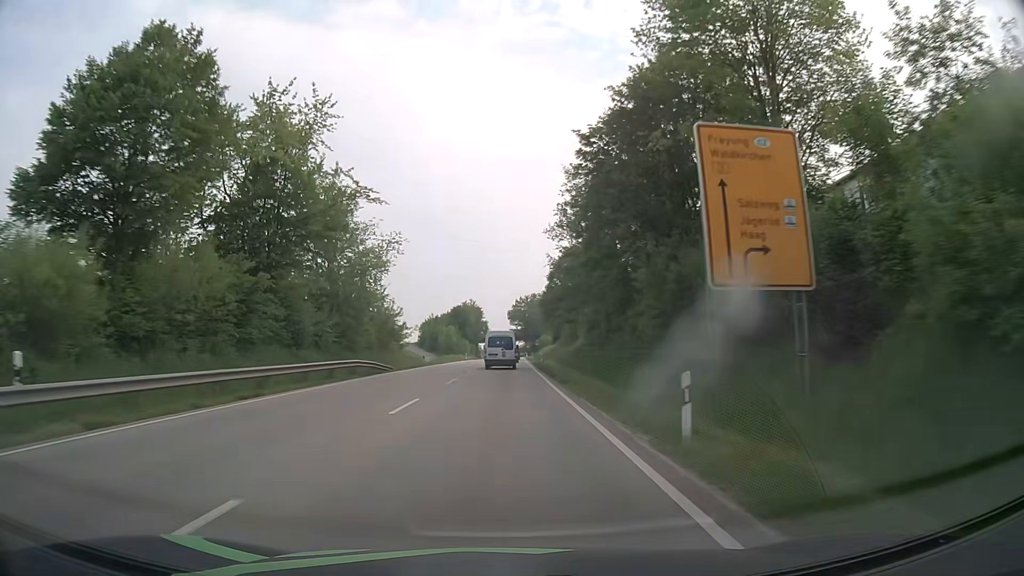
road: primary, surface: asphalt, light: Day
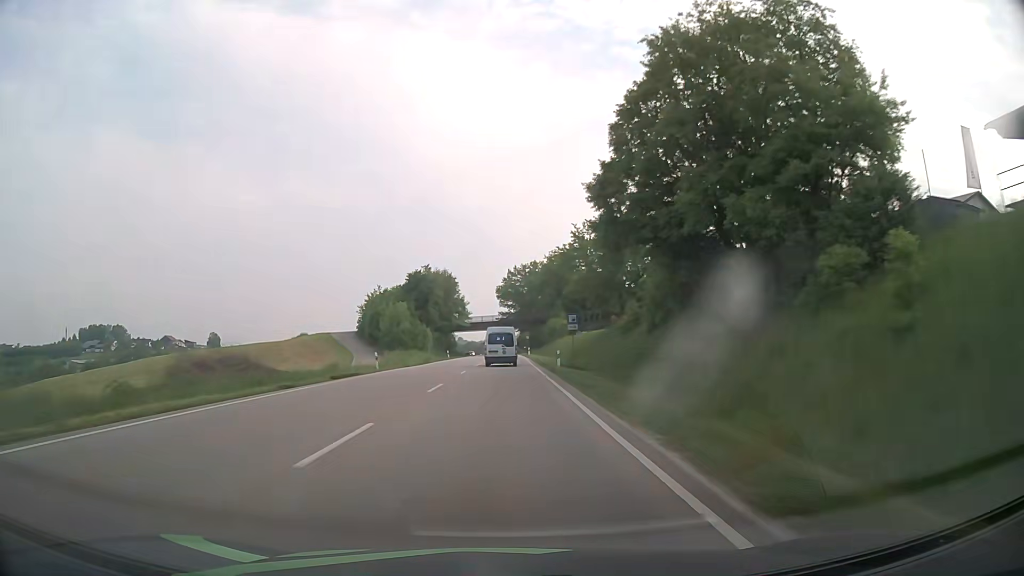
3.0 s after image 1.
(+0.4, +65.9) m; +1°
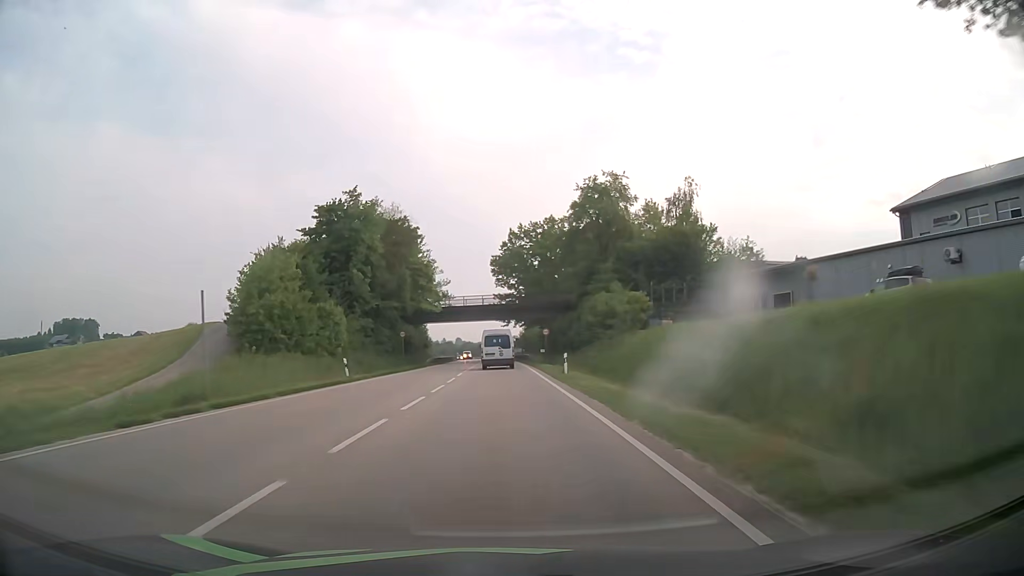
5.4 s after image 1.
(+0.1, +53.1) m; 0°
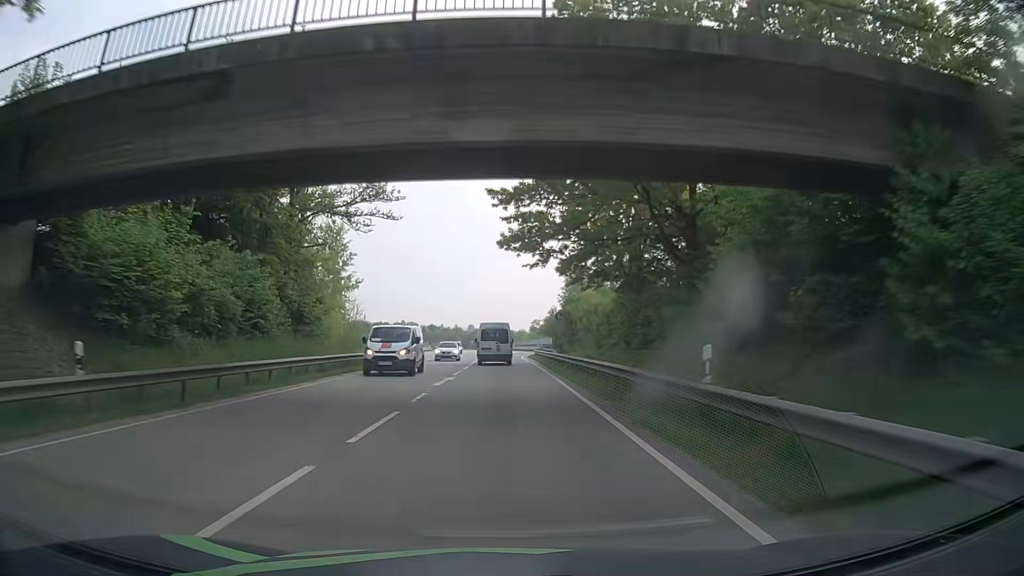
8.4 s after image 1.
(-0.6, +65.8) m; -1°
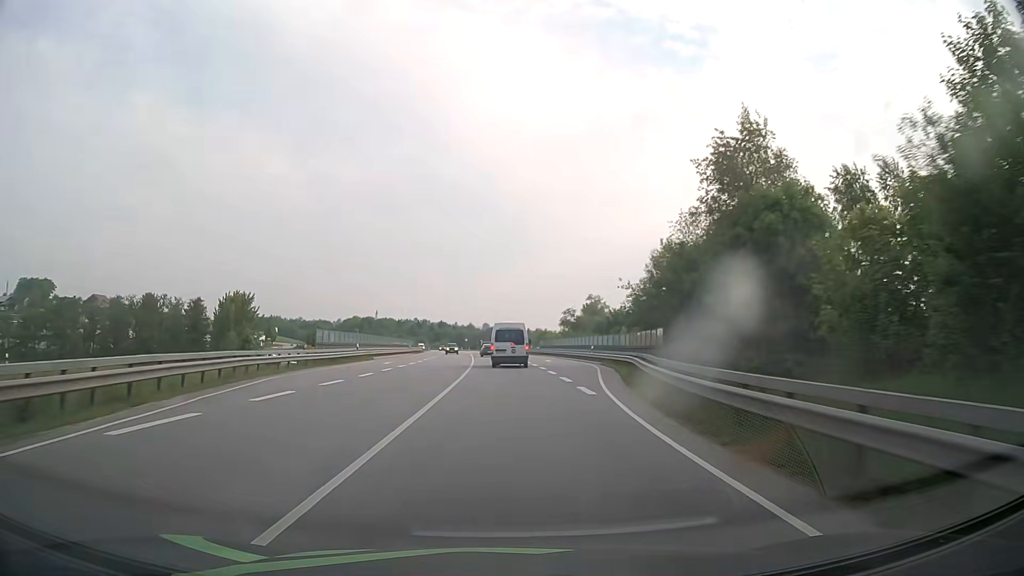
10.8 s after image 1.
(-0.9, +51.3) m; -2°
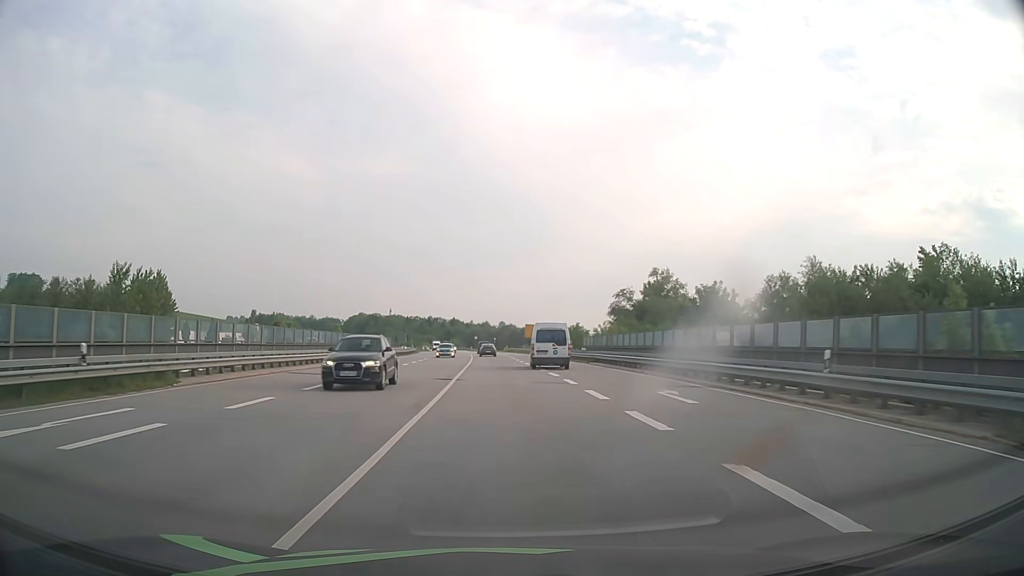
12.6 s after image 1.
(-0.4, +37.5) m; -1°
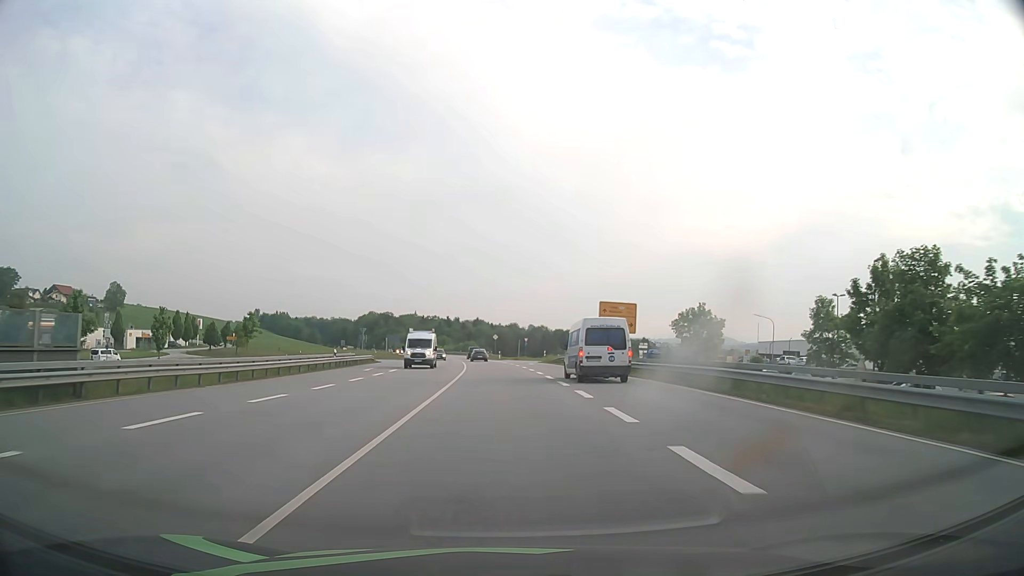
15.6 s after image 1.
(-1.3, +64.1) m; -2°
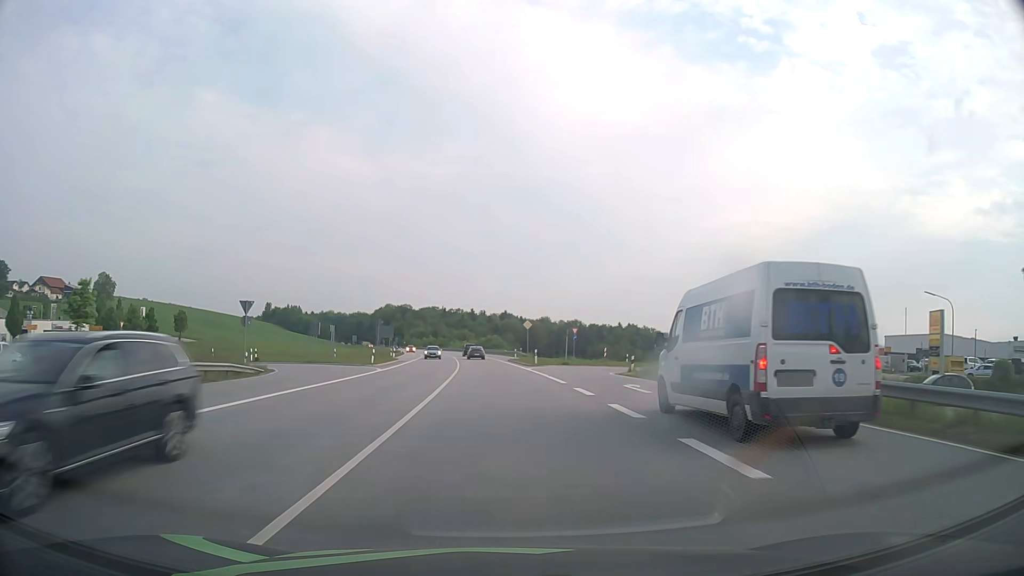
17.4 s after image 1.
(-0.7, +41.7) m; -2°
(0, +10) (0, +20) (-1, +30) (-1, +40) (-2, +50) (-2, +60) (-3, +70) (-4, +80) (-5, +90) (-6, +100) m
